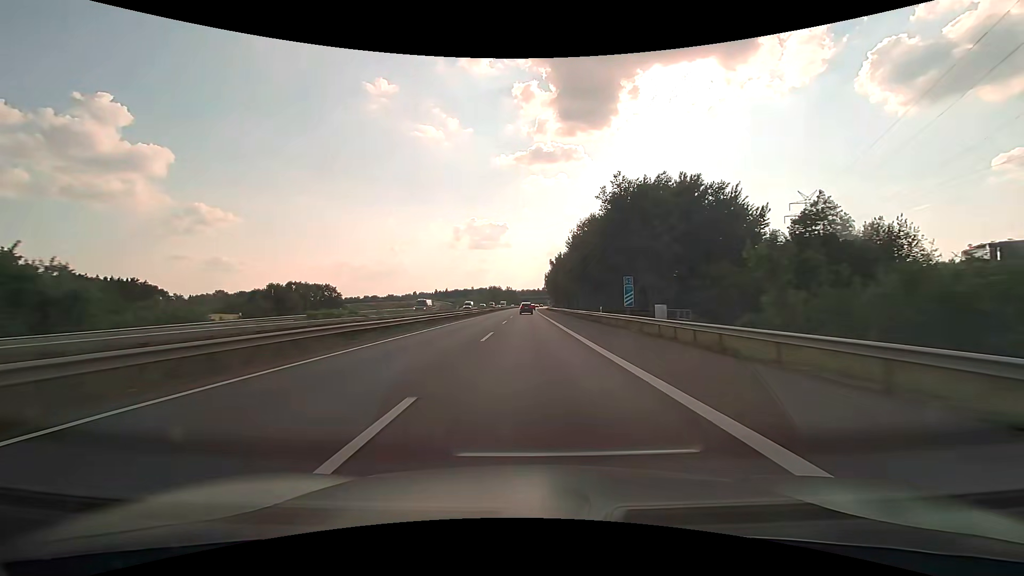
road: motorway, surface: asphalt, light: Day
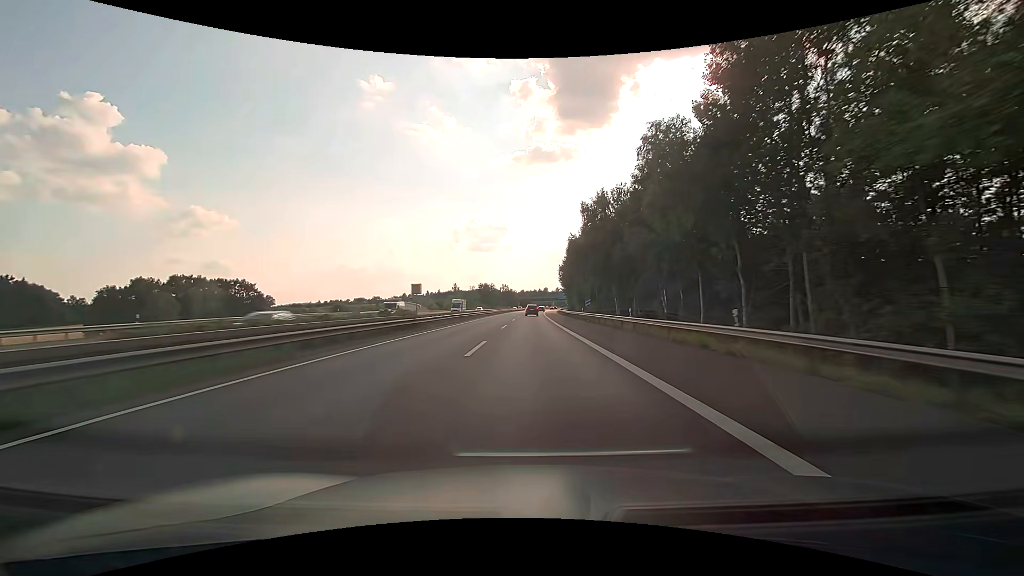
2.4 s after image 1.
(+0.3, +77.6) m; 0°
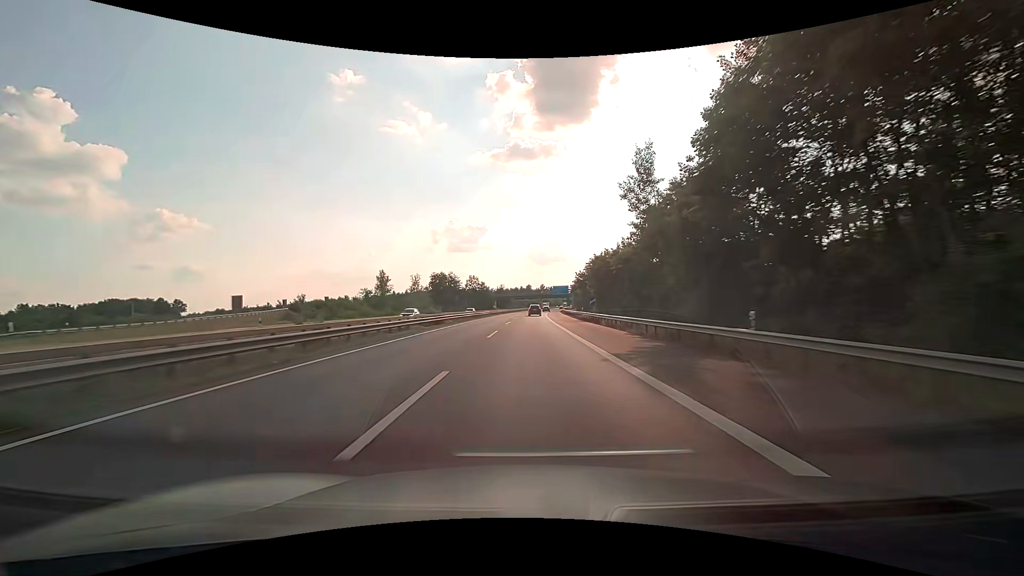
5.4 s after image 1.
(+1.1, +98.2) m; +2°
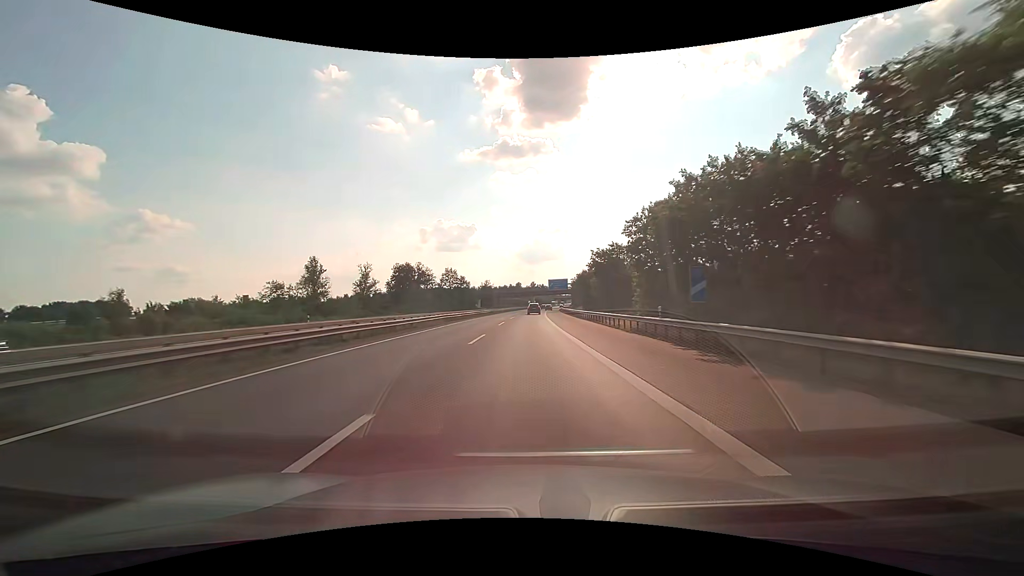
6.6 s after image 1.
(+0.4, +39.6) m; +1°
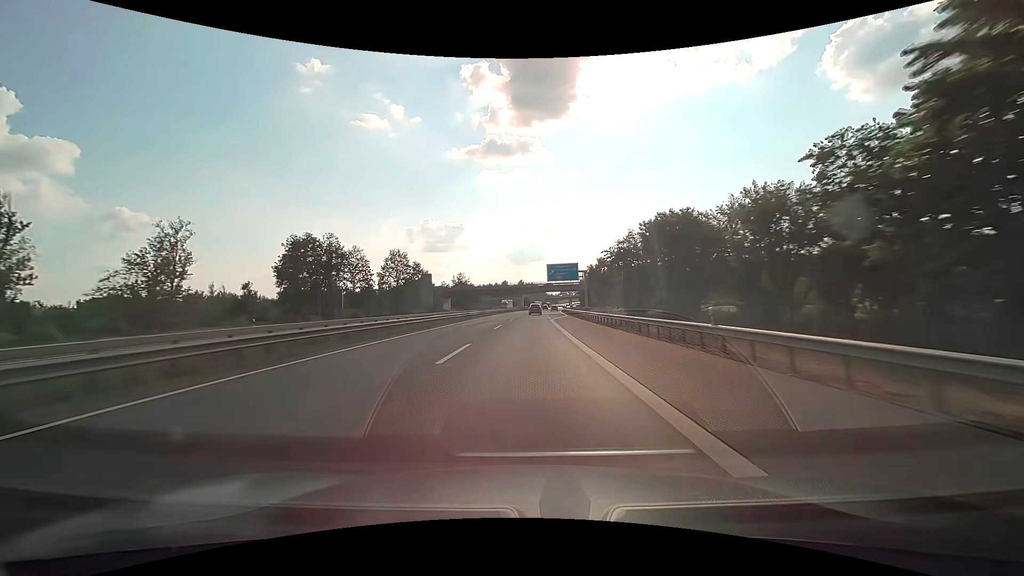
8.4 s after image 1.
(+0.6, +59.7) m; +1°
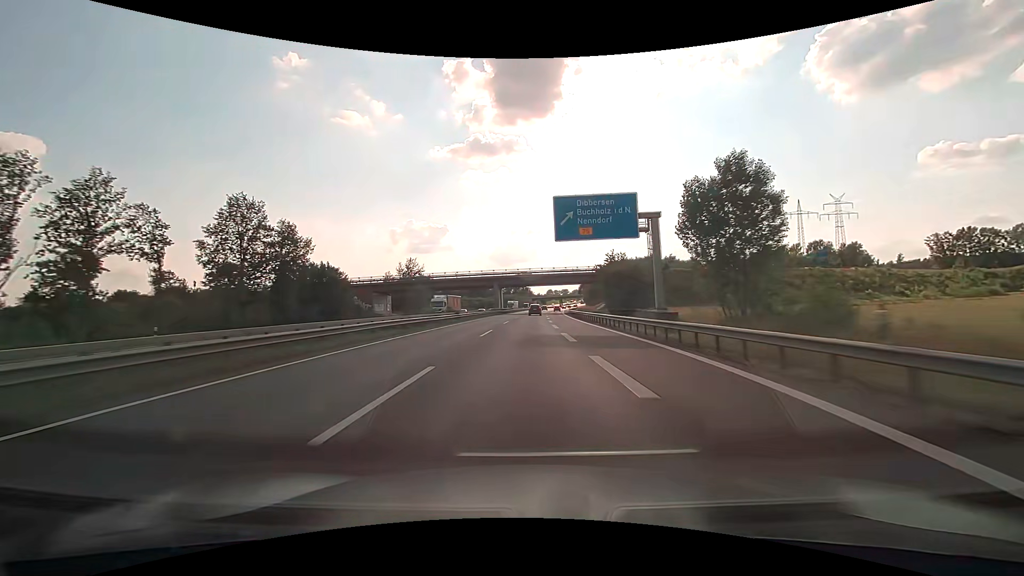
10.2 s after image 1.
(+1.0, +60.1) m; +2°
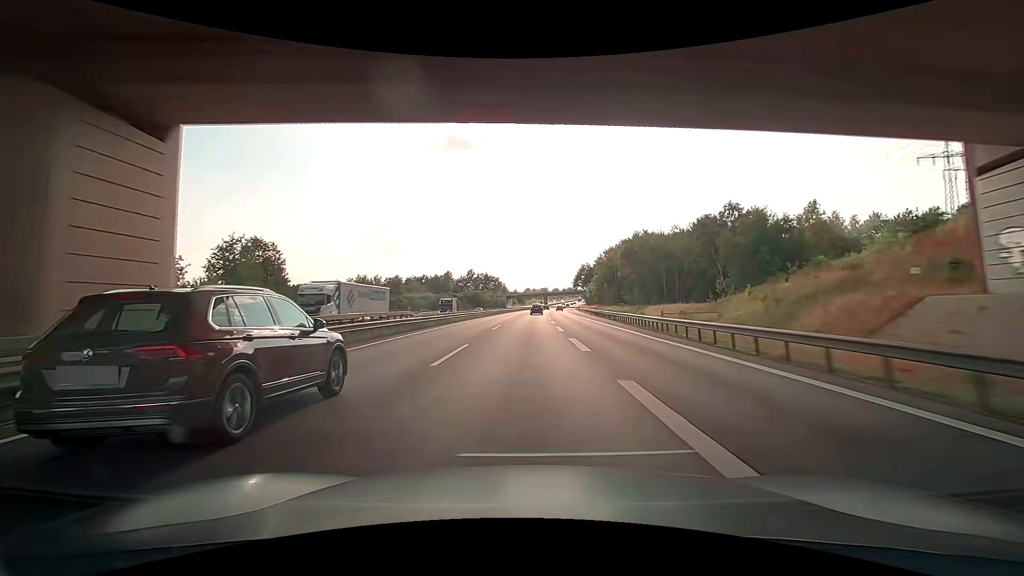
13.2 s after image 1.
(+2.6, +100.8) m; +3°
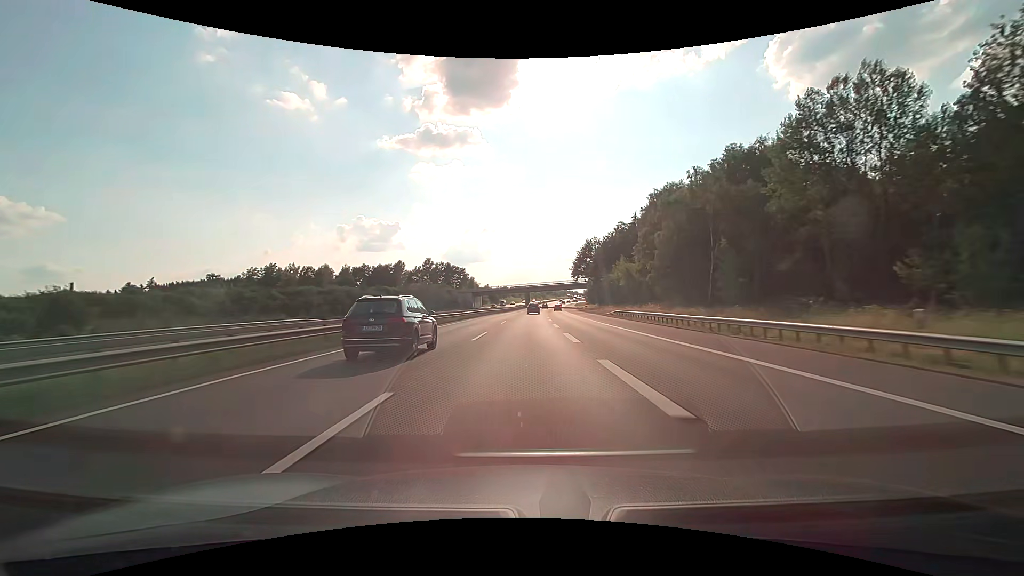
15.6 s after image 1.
(+1.6, +80.9) m; +3°
(0, +10) (0, +20) (0, +30) (0, +40) (+1, +50) (+1, +60) (+1, +70) (+1, +80) (+2, +90) (+2, +100) m
